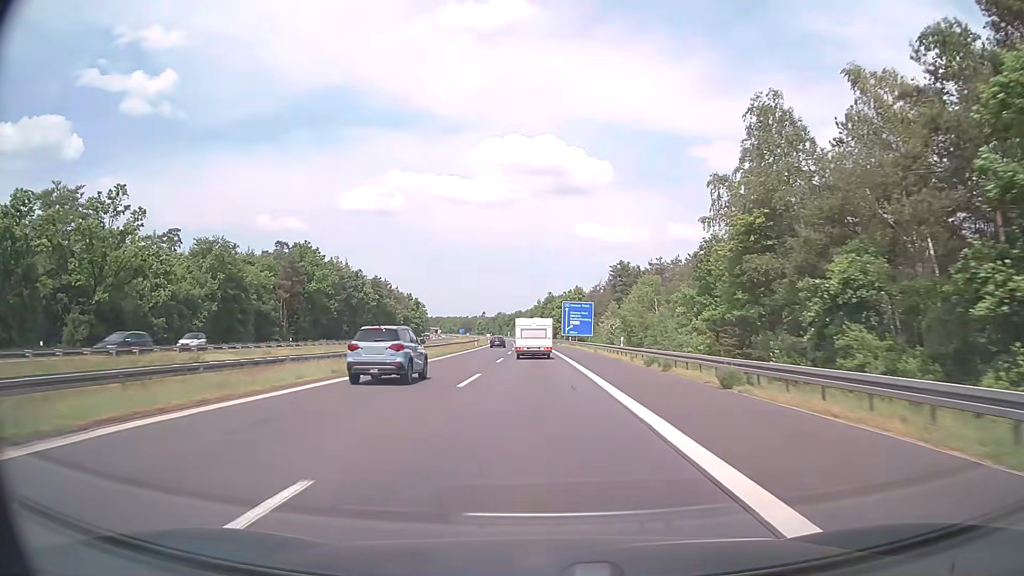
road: motorway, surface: asphalt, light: Day
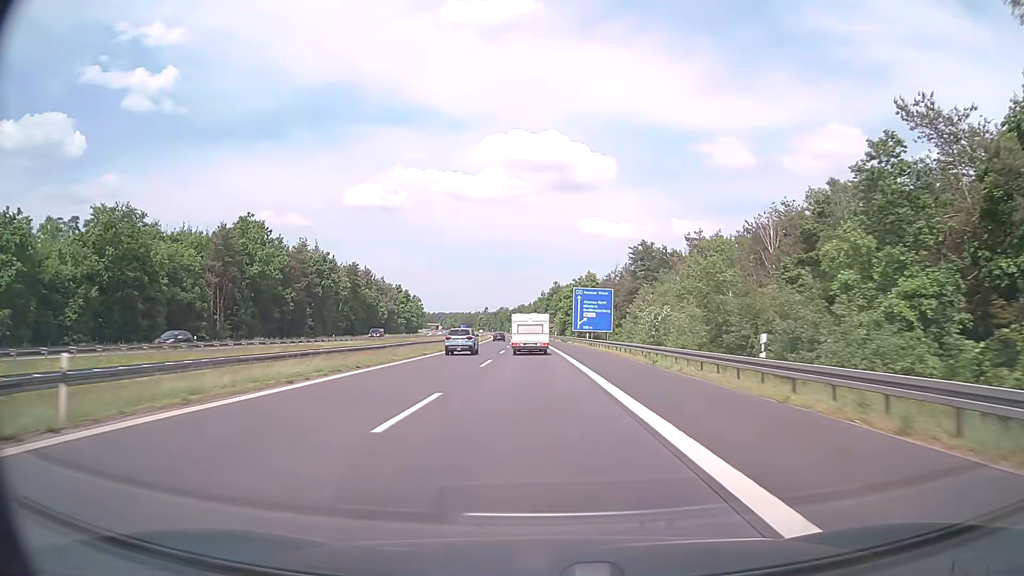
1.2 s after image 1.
(0.0, +26.9) m; 0°
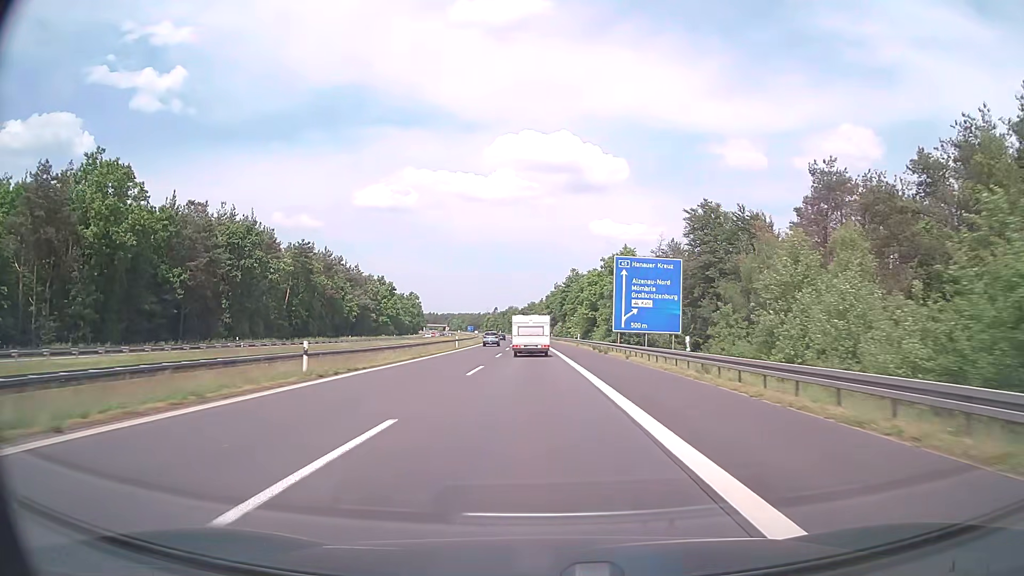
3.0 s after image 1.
(-0.5, +40.4) m; -1°
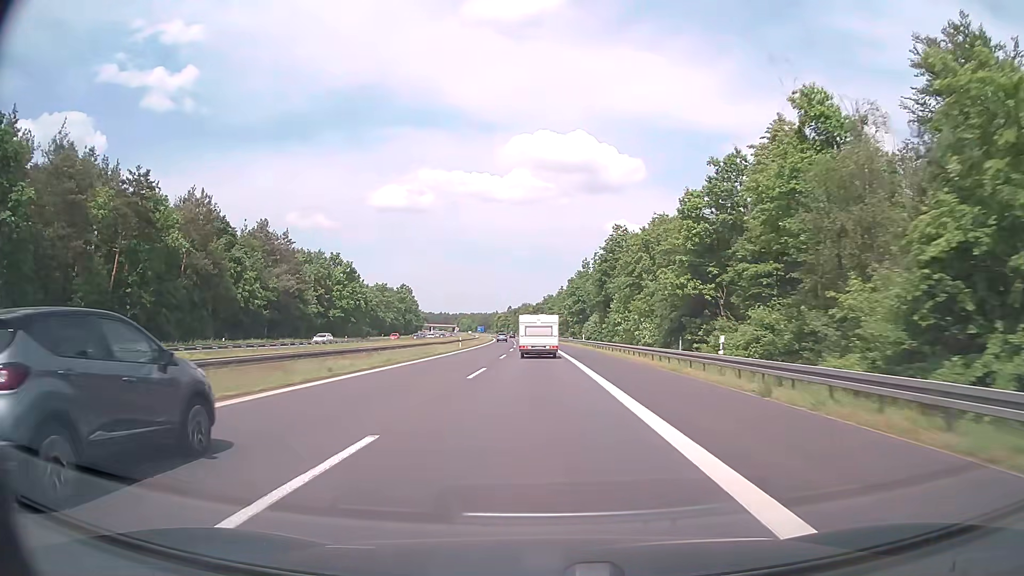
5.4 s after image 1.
(-0.8, +55.4) m; -1°
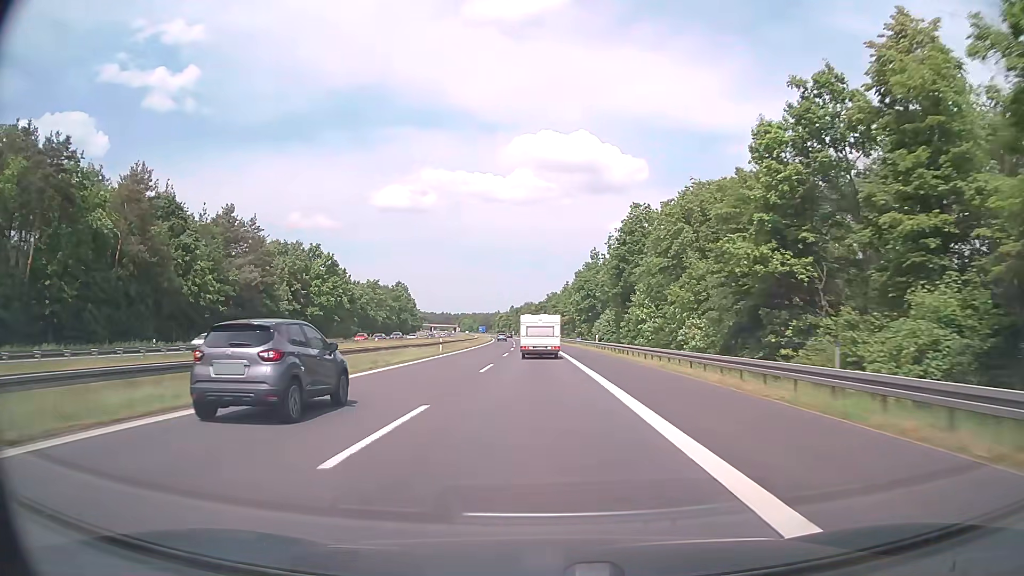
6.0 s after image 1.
(0.0, +14.0) m; 0°
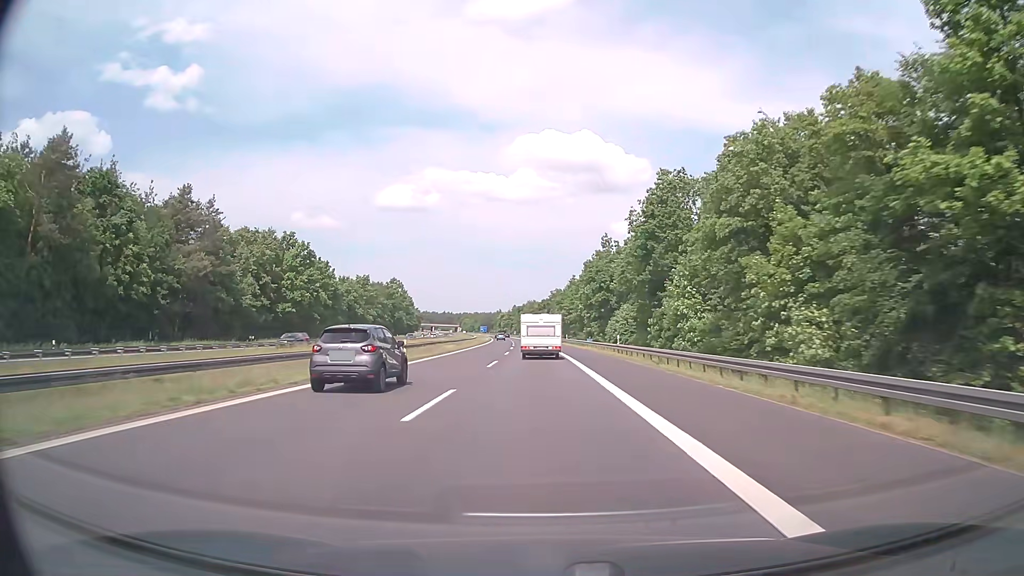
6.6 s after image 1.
(0.0, +14.1) m; 0°
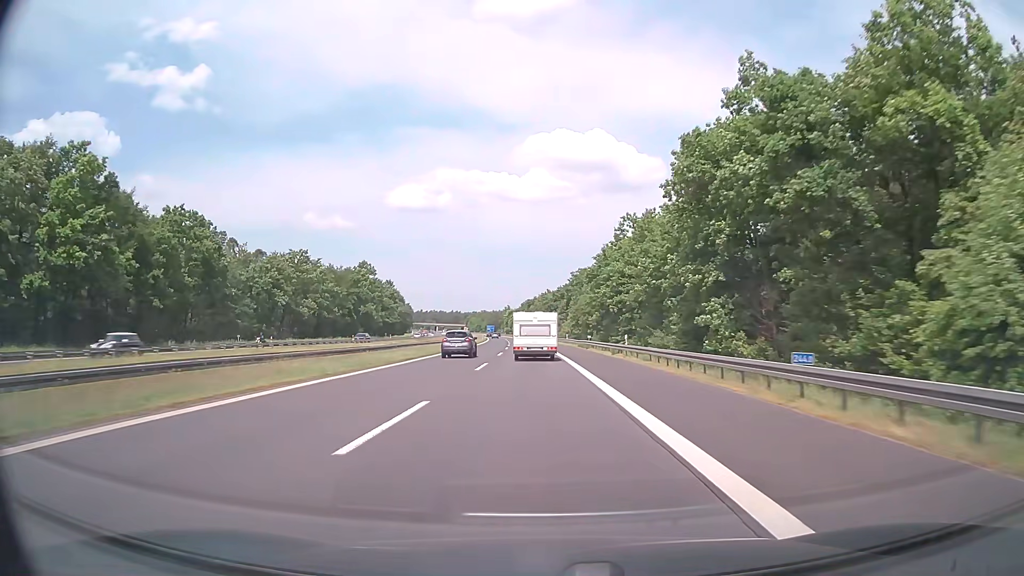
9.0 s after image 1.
(-0.5, +56.8) m; -1°
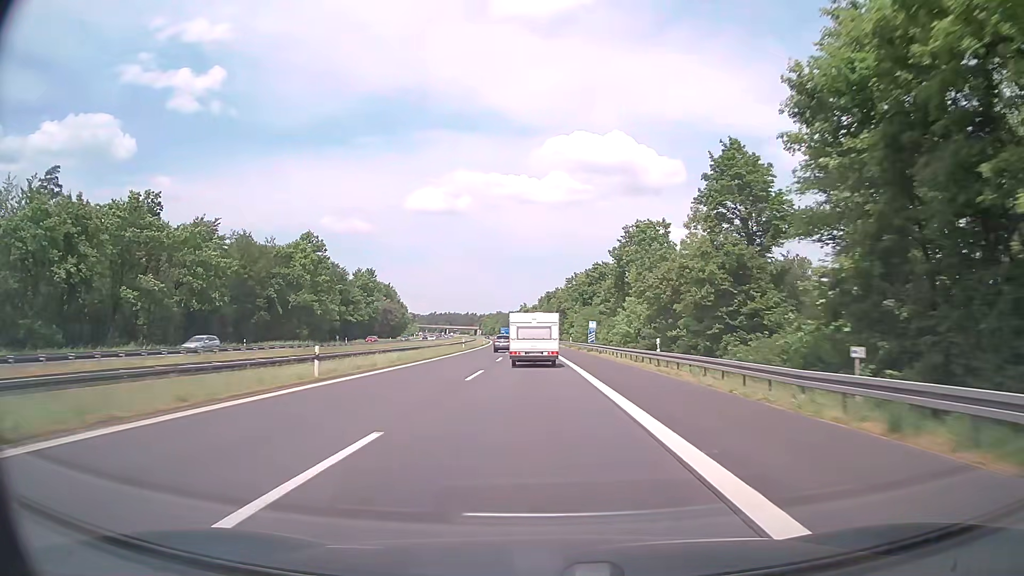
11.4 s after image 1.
(-0.9, +57.8) m; -2°
(0, +10) (0, +20) (0, +30) (0, +40) (0, +50) (-1, +60) (-1, +70) (-2, +80) (-2, +90) (-3, +100) m
